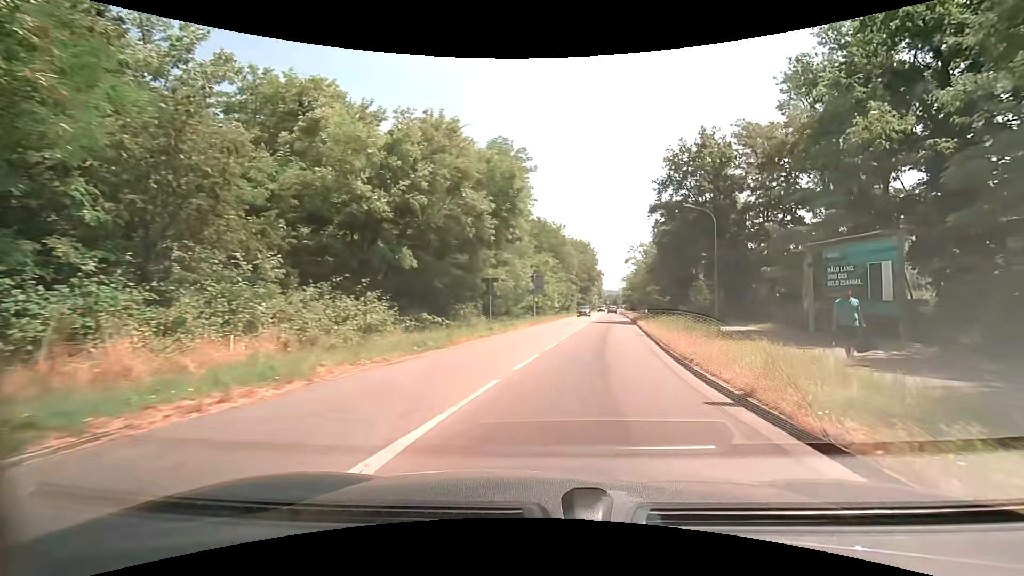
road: secondary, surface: asphalt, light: Day
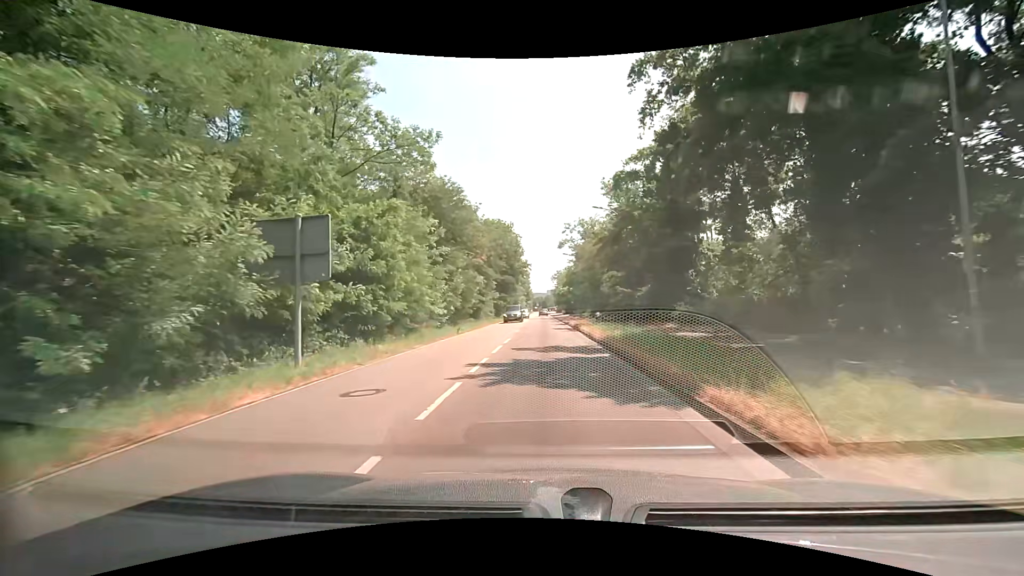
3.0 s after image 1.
(+5.3, +31.1) m; +12°
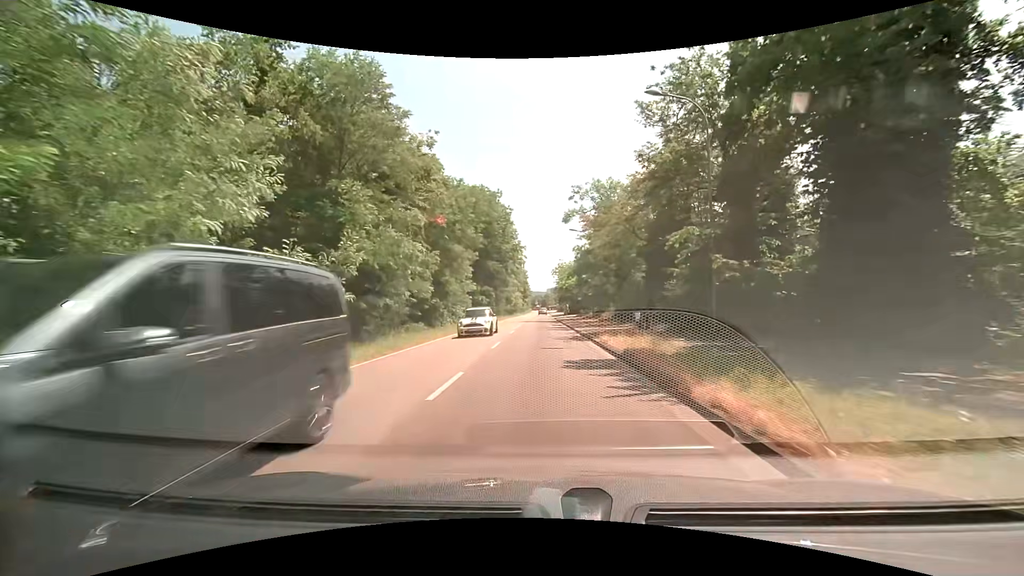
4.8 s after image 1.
(+0.1, +21.6) m; 0°
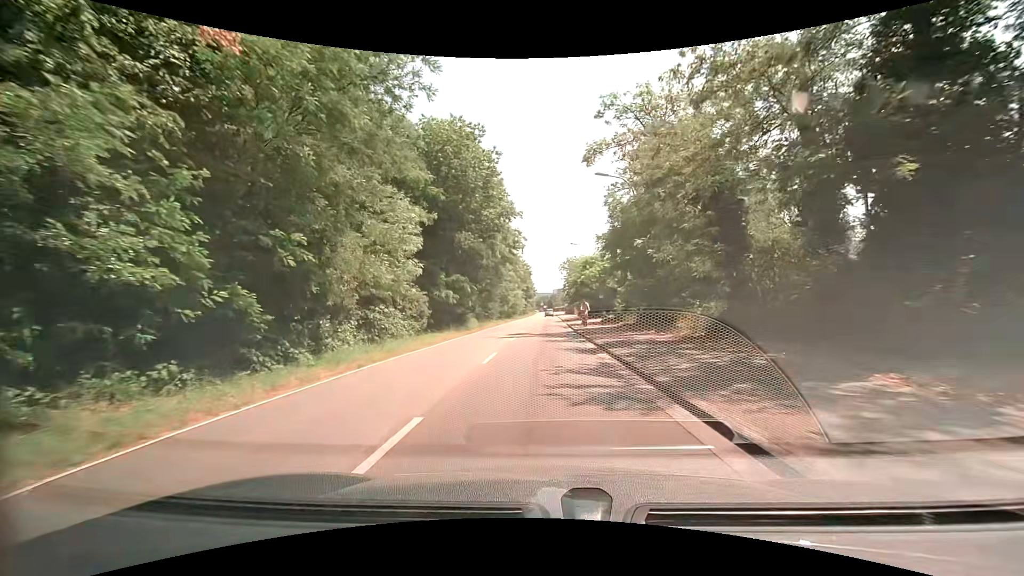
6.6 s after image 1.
(-0.2, +22.1) m; 0°
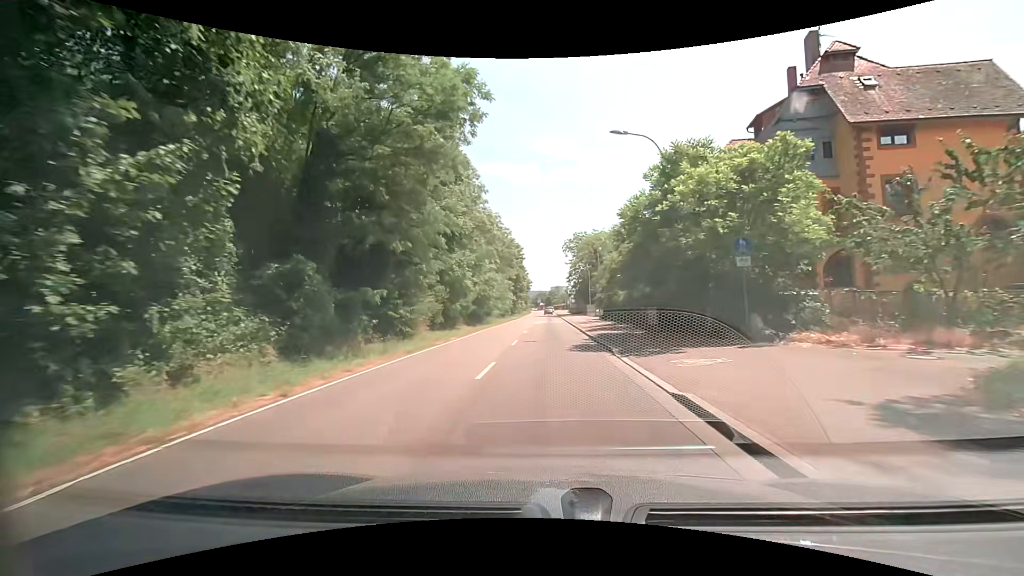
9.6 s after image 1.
(-0.3, +39.1) m; 0°
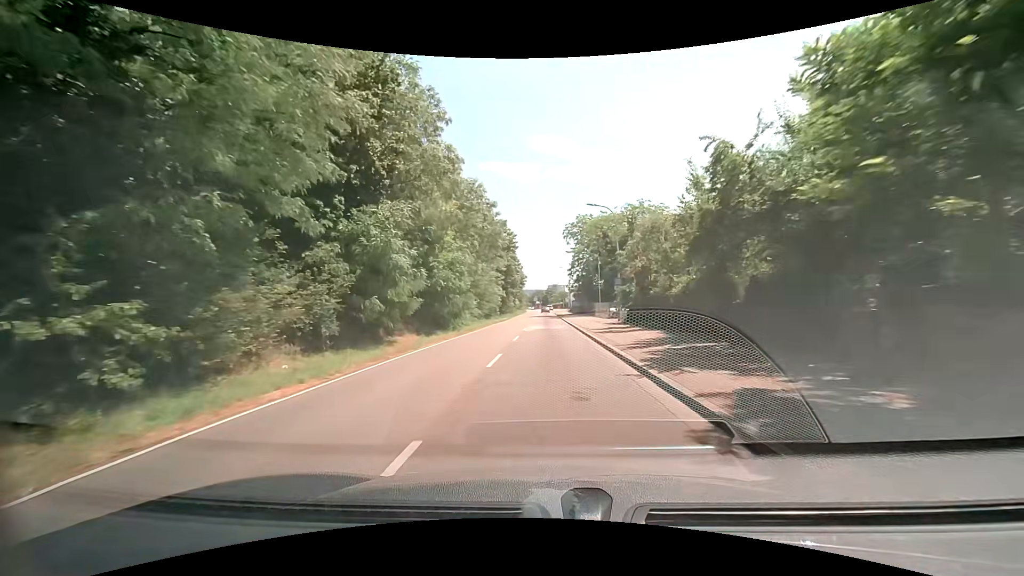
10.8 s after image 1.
(0.0, +16.4) m; 0°
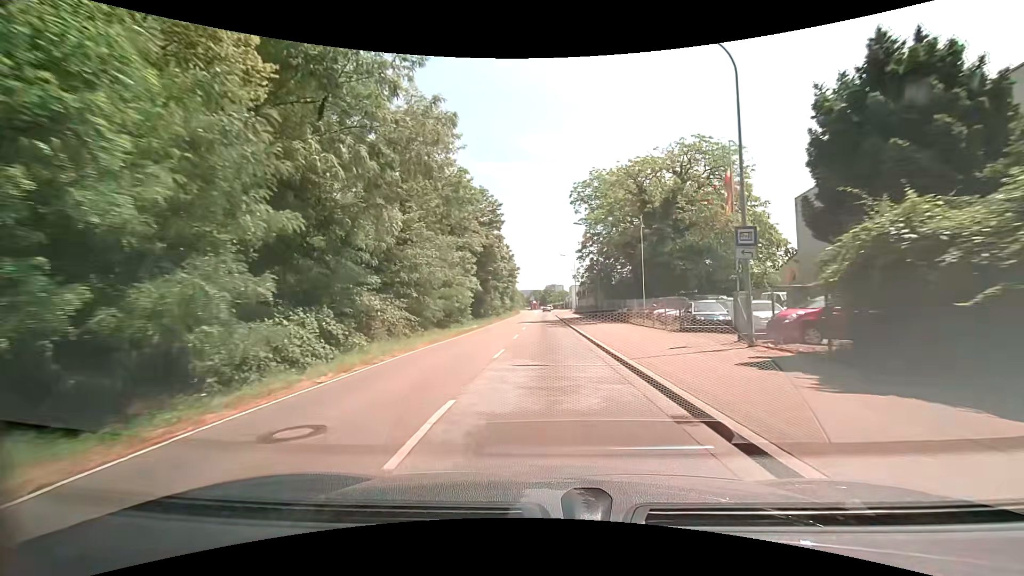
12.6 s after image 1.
(+0.1, +25.3) m; 0°
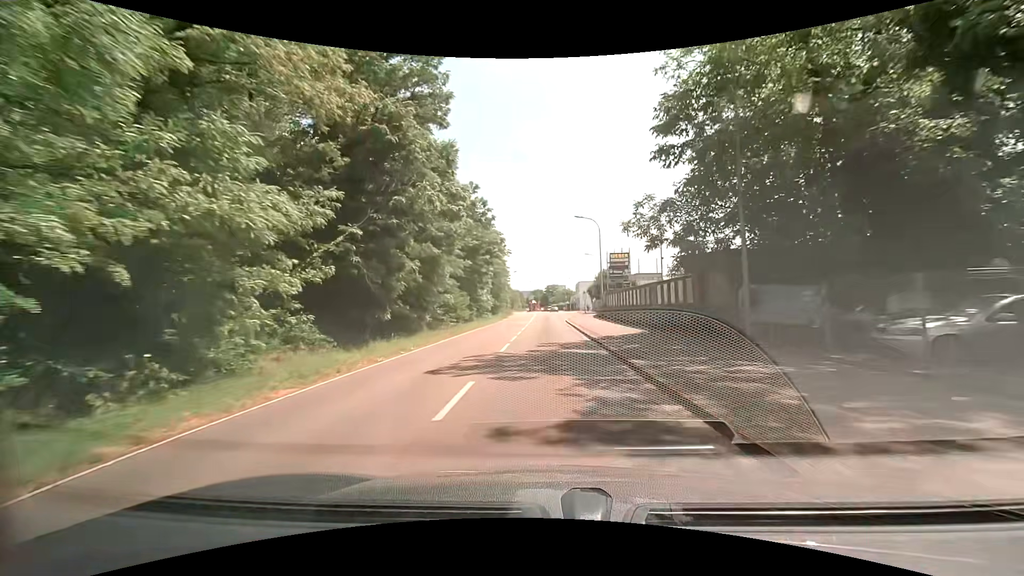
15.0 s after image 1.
(-0.1, +34.6) m; 0°
(0, +10) (0, +20) (0, +30) (0, +40) (0, +50) (0, +60) (0, +70) (+1, +80) (+1, +90) (+1, +100) m
